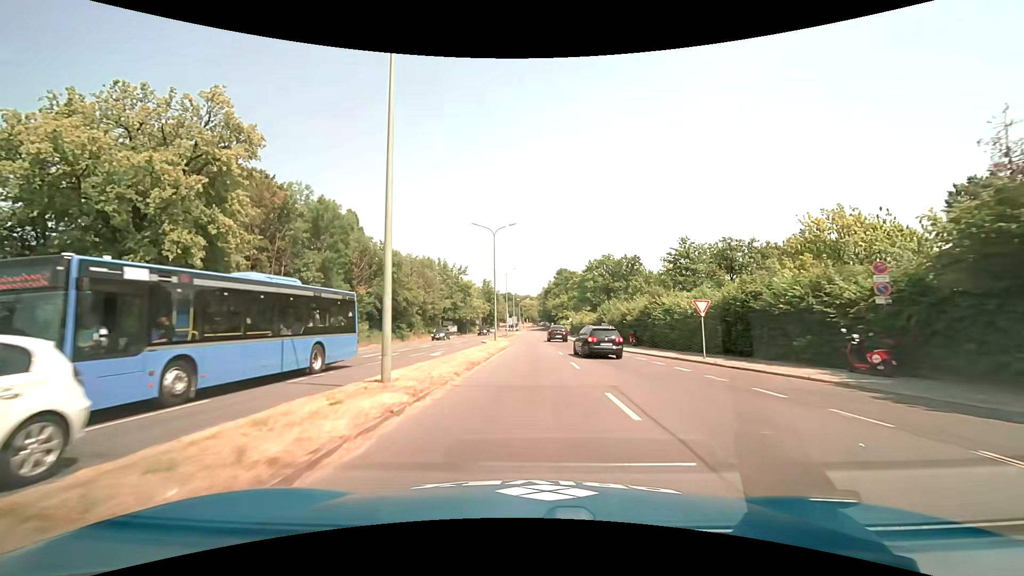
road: primary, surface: asphalt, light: Day
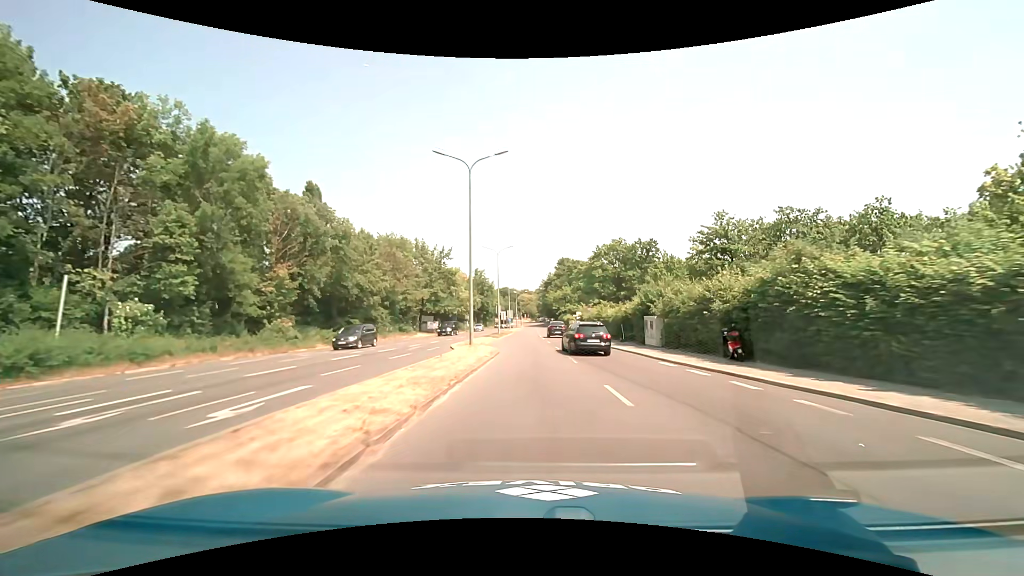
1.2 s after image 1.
(-0.1, +18.0) m; 0°
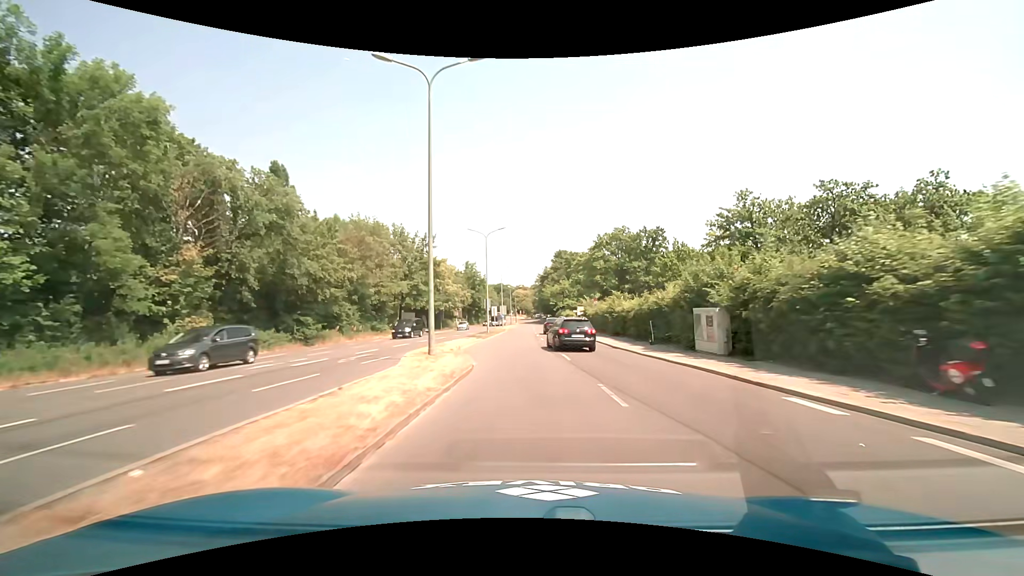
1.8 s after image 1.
(+0.1, +9.5) m; +1°
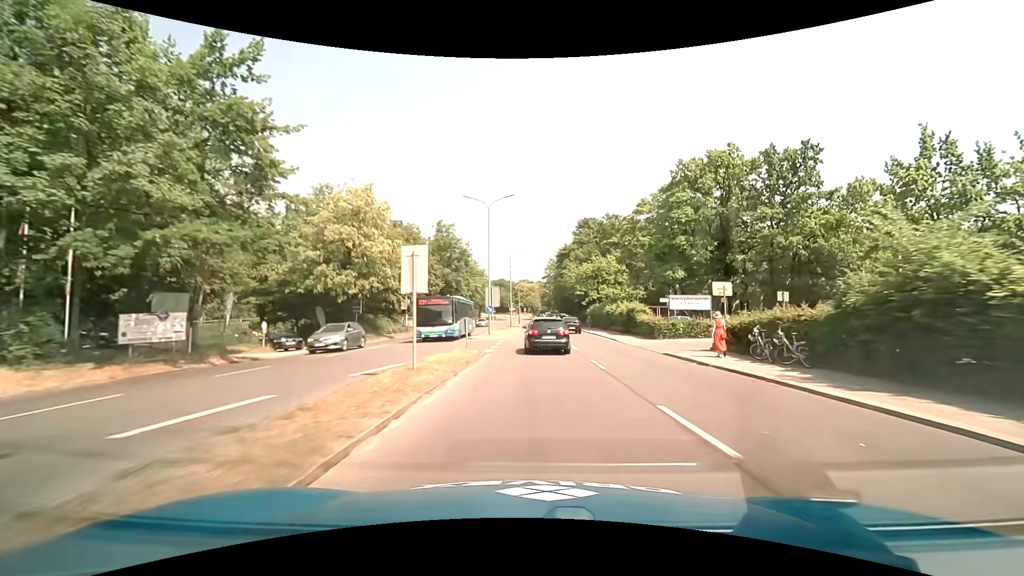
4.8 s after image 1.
(-1.5, +47.4) m; 0°
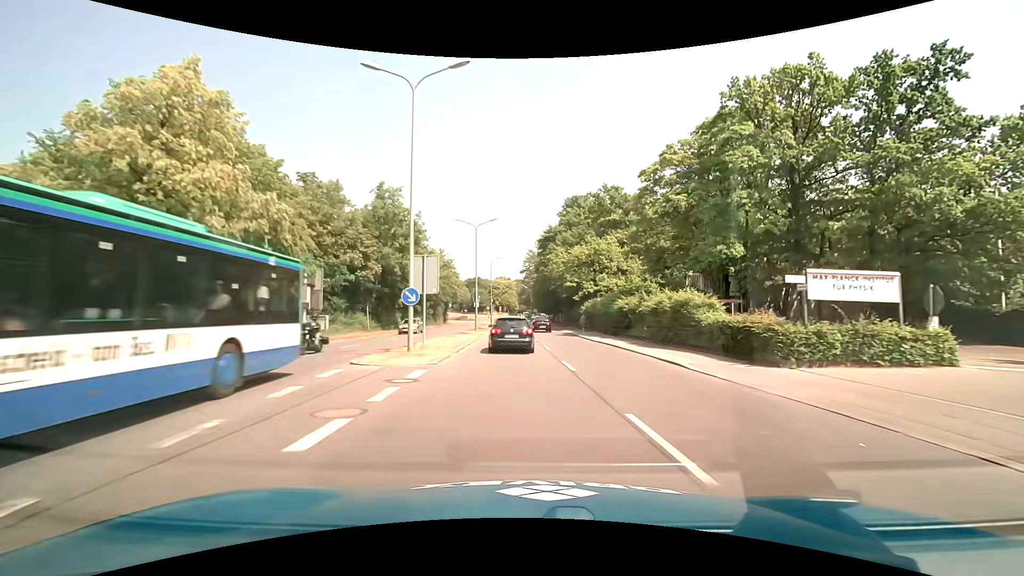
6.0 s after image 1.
(+0.4, +19.0) m; +3°
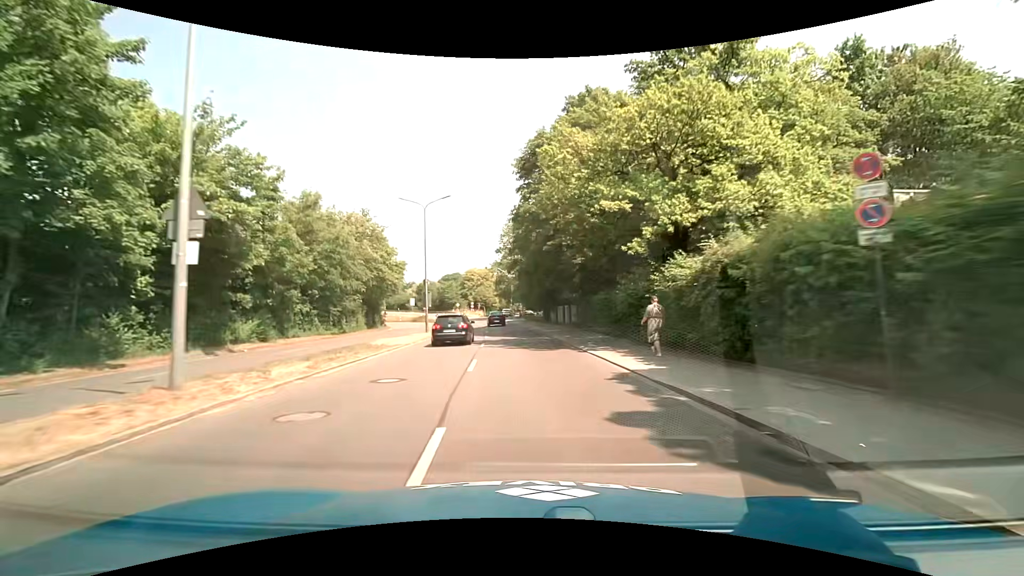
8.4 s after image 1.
(+1.1, +37.2) m; +2°
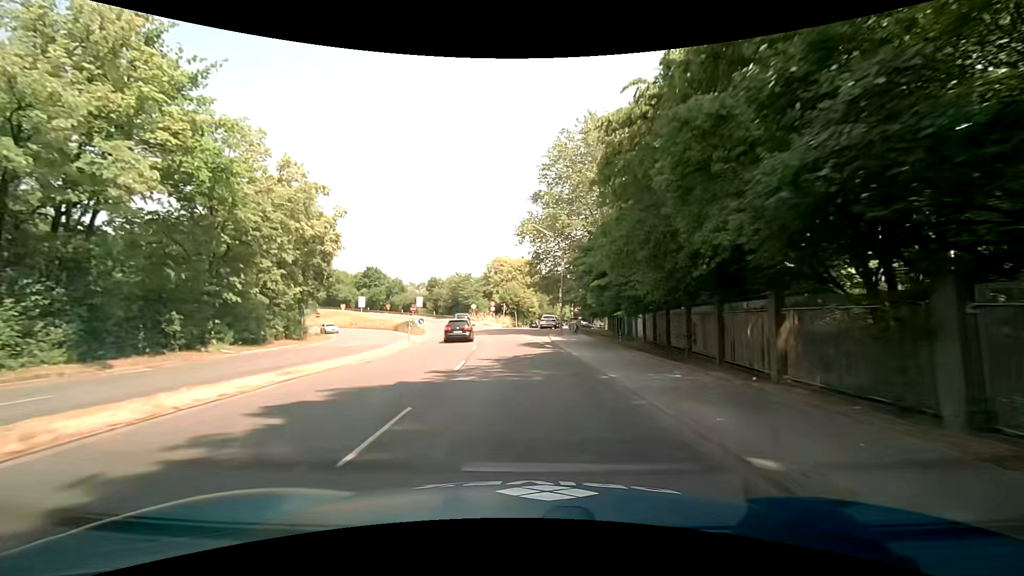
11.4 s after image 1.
(-1.9, +42.8) m; -6°
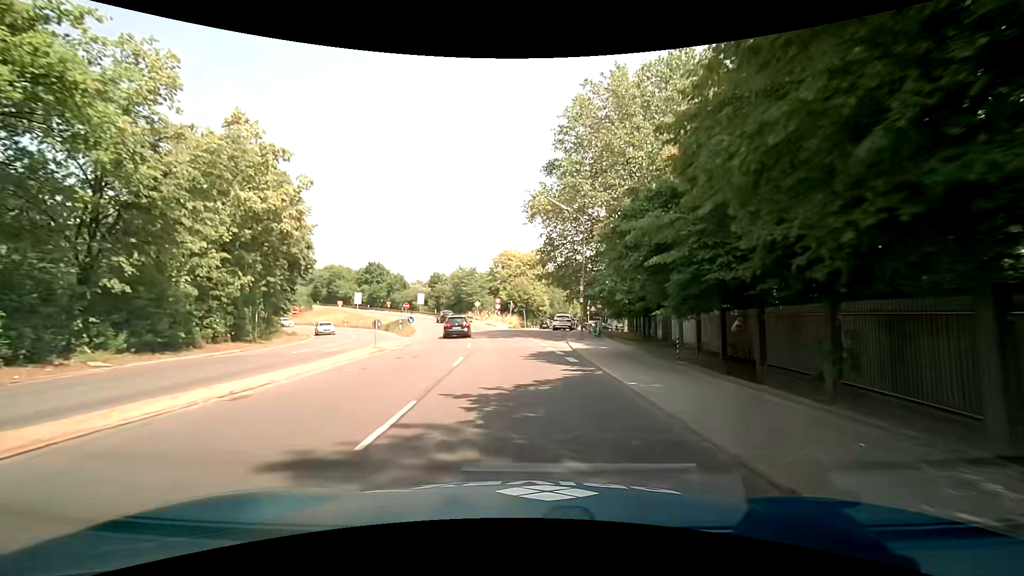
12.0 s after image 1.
(0.0, +8.4) m; +1°
(0, +10) (-1, +20) (-2, +30) (-4, +40) (-6, +50) (-9, +59) (-12, +69) (-16, +78) (-21, +87) (-26, +95) m
